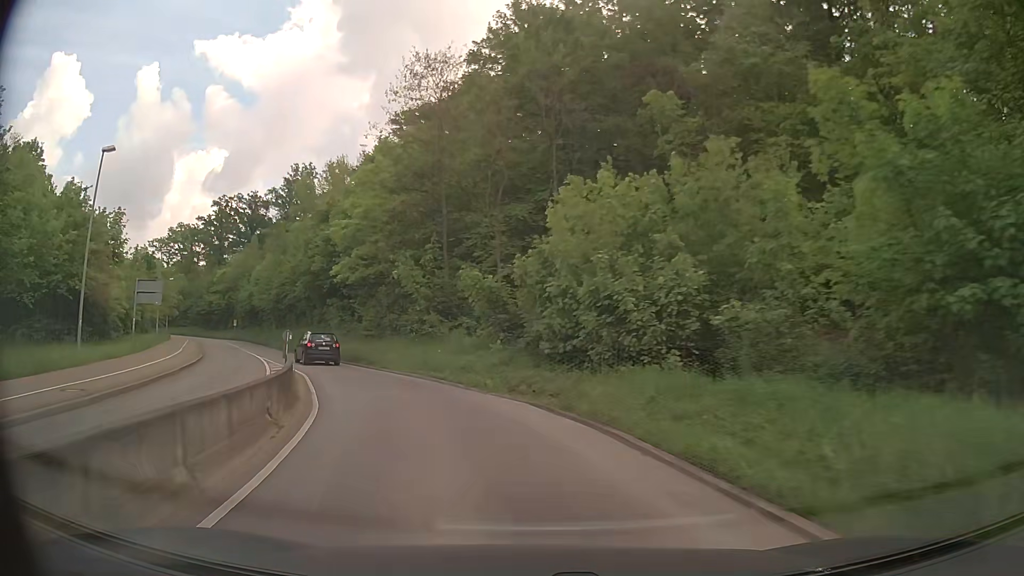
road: secondary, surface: asphalt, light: Day
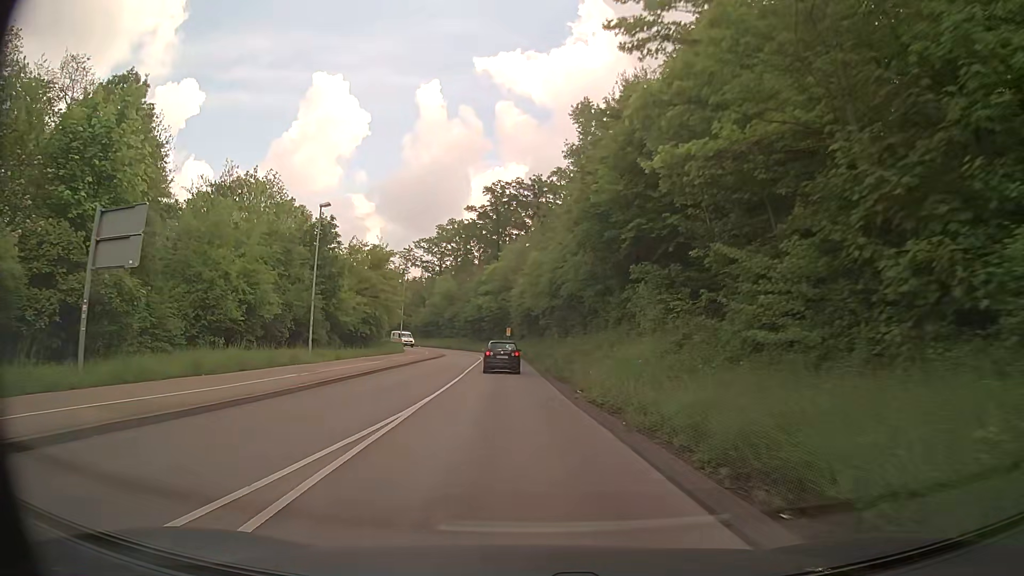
(-7.4, +26.9) m; -27°
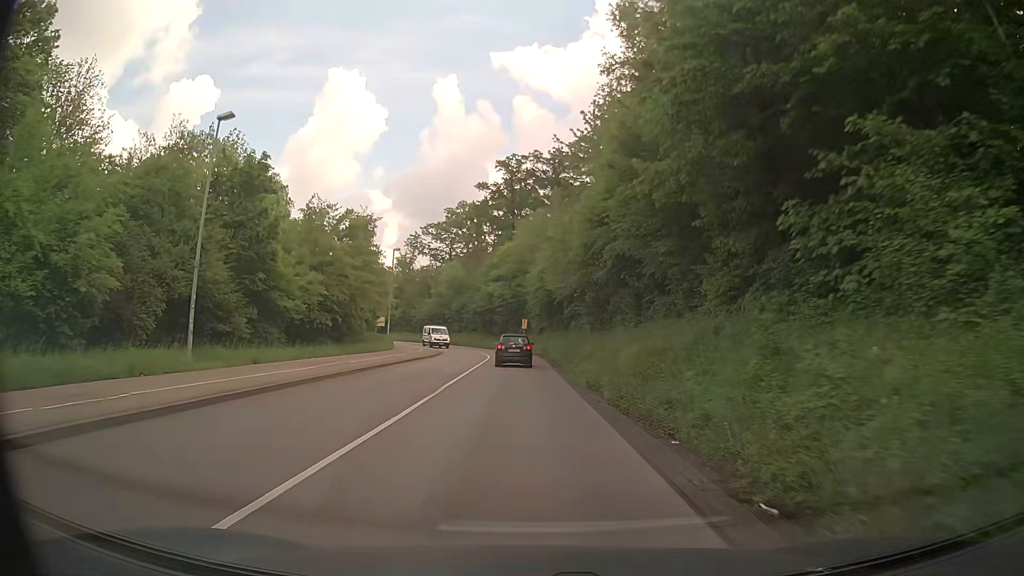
(-0.2, +14.4) m; -1°
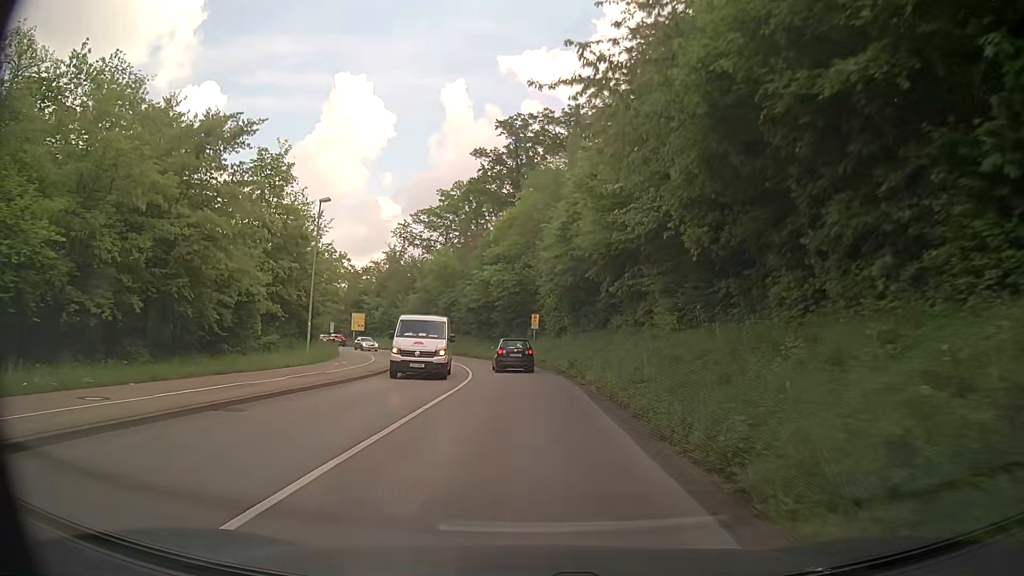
(-0.5, +22.1) m; -2°
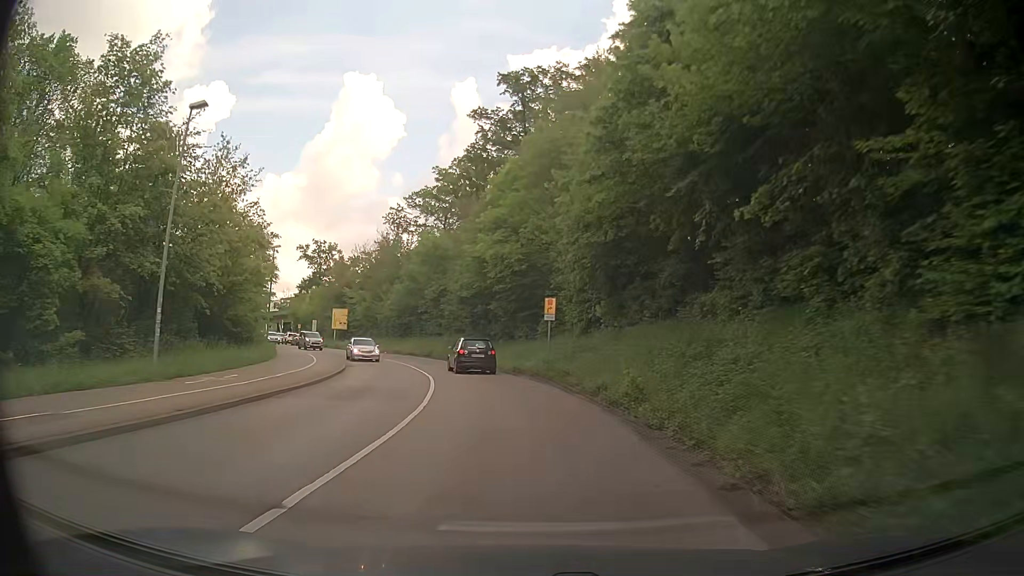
(0.0, +15.0) m; -1°
(0, +10) (-1, +20) (-2, +30) (-5, +40) (-8, +49) (-13, +58) (-18, +66) (-23, +75) (-28, +84) (-33, +92) m
